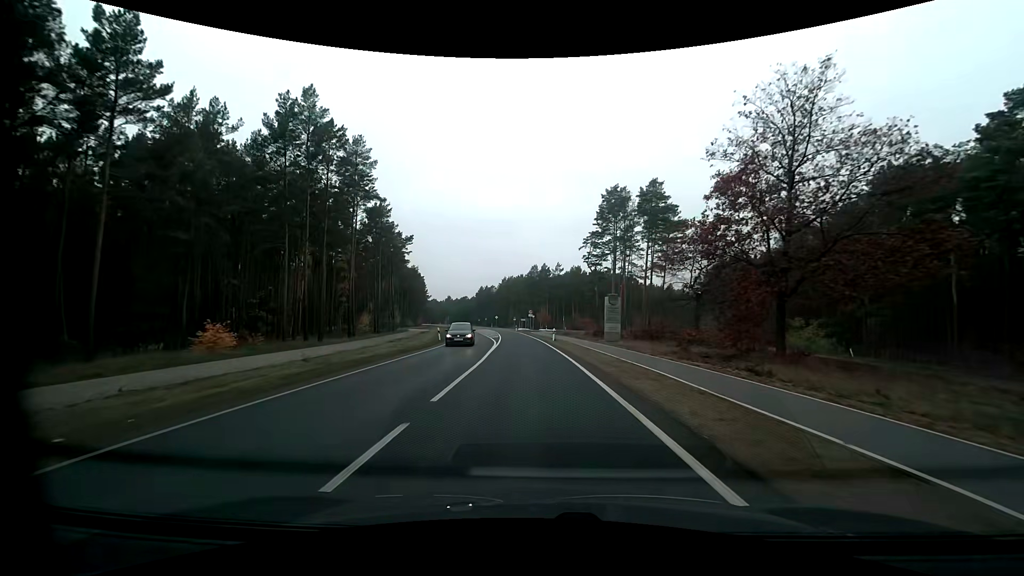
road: secondary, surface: asphalt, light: Day
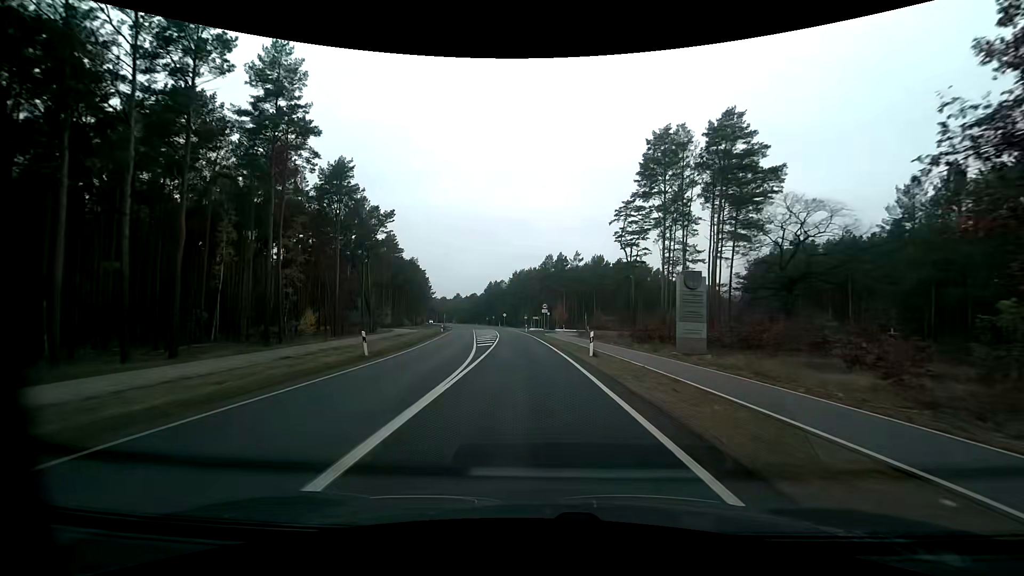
(-0.2, +20.4) m; -2°
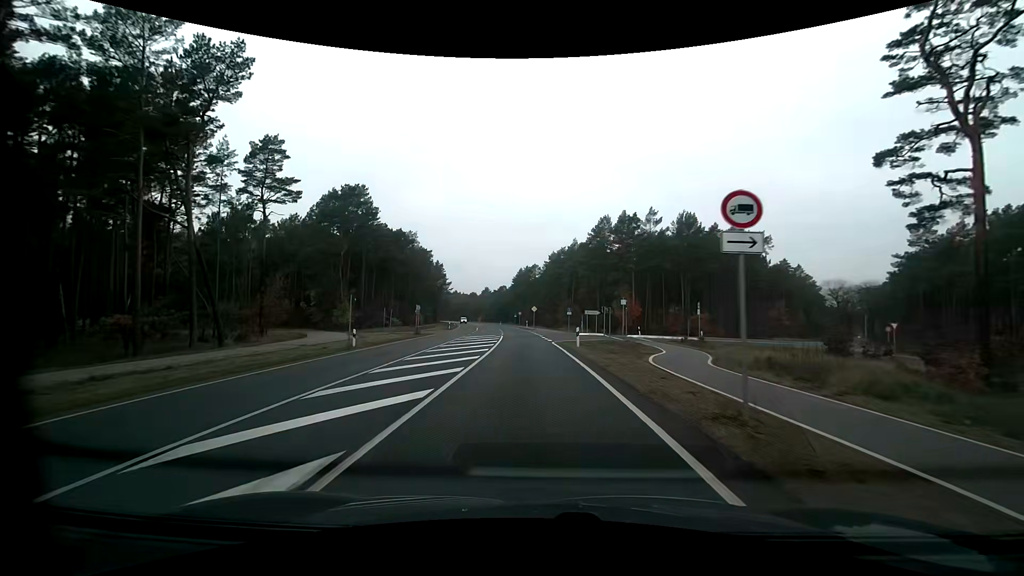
(-1.3, +44.1) m; -4°
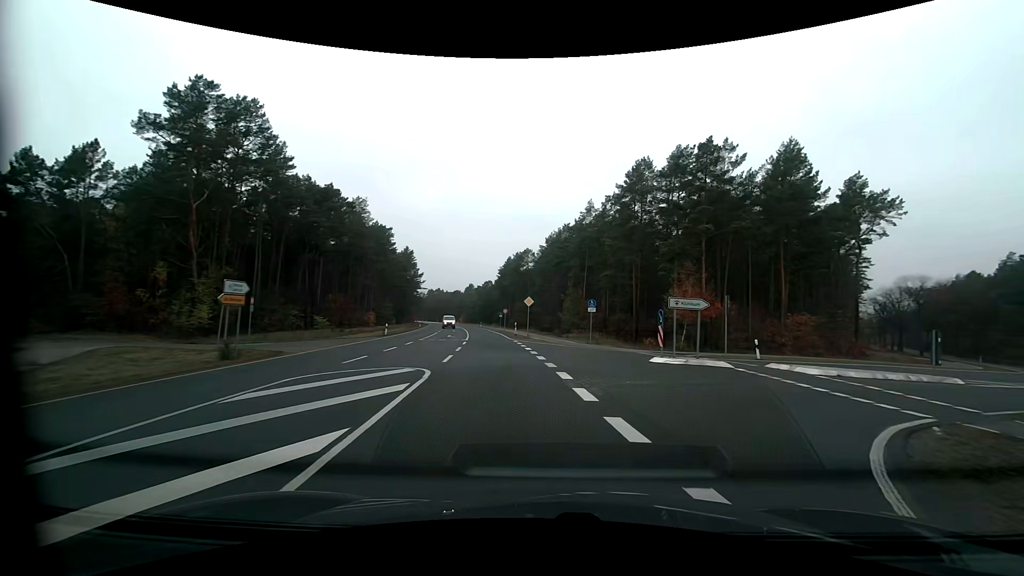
(-0.7, +29.6) m; +1°
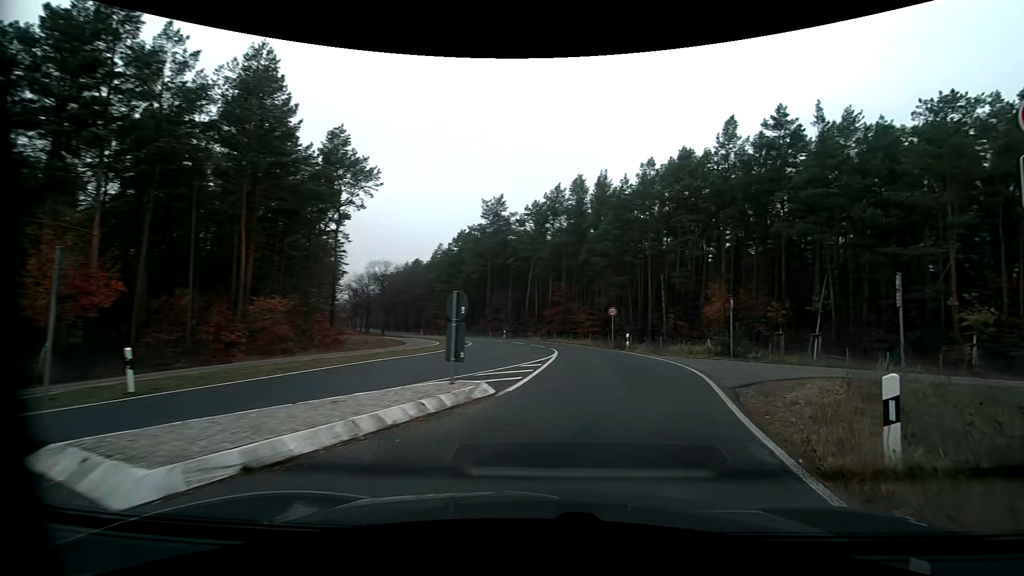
(+6.7, +14.1) m; +53°
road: tertiary
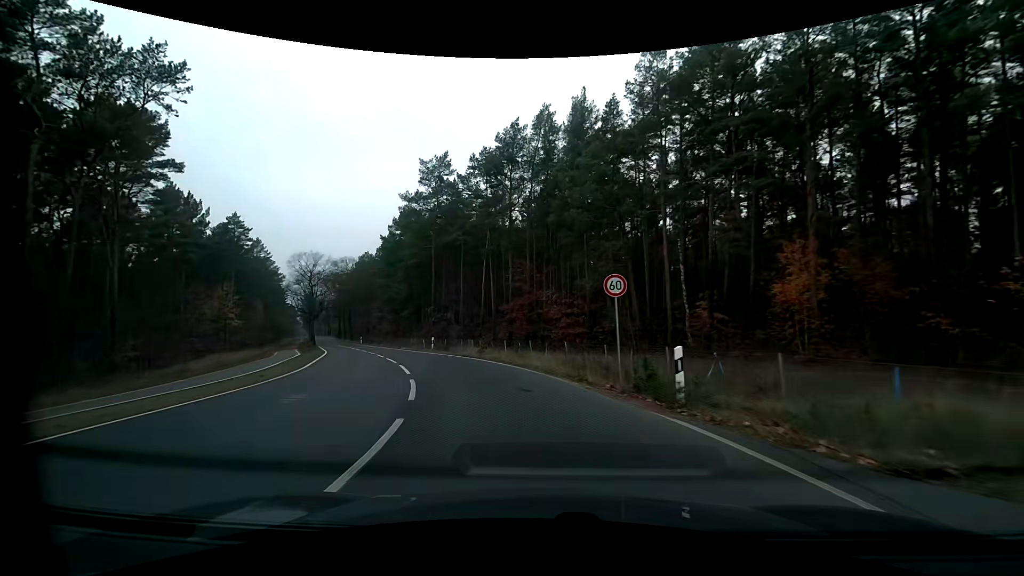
(+3.0, +22.0) m; +3°
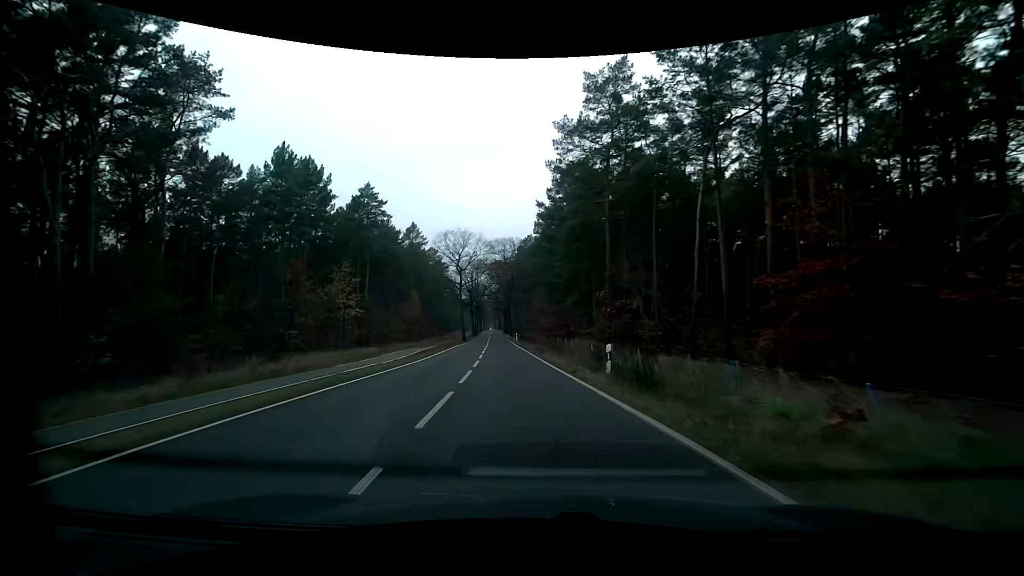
(-4.0, +21.1) m; -20°
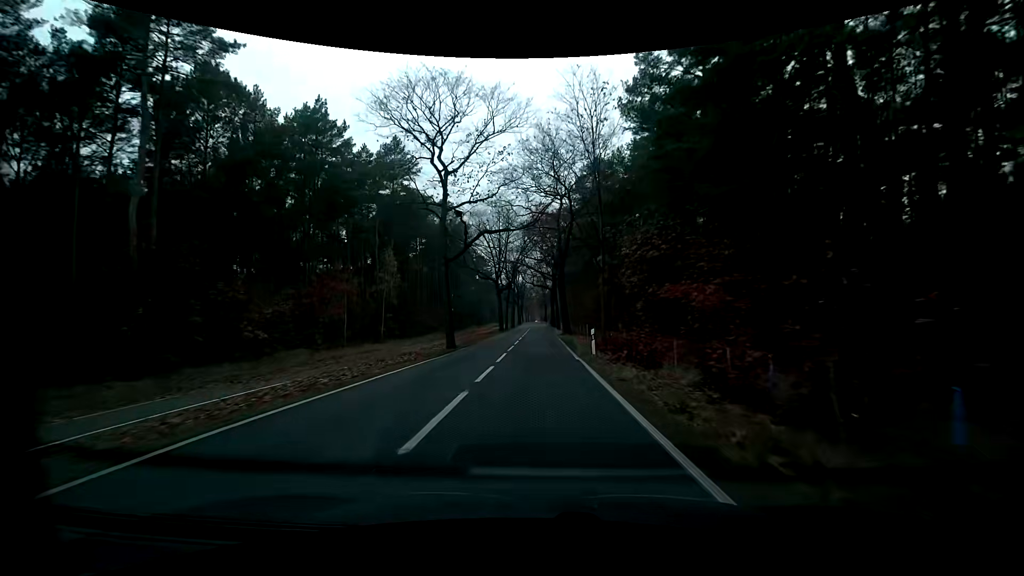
(-3.2, +43.7) m; -6°
(0, +10) (0, +20) (0, +30) (0, +40) (0, +50) (0, +60) (0, +70) (0, +80) (0, +90) (0, +100) m
